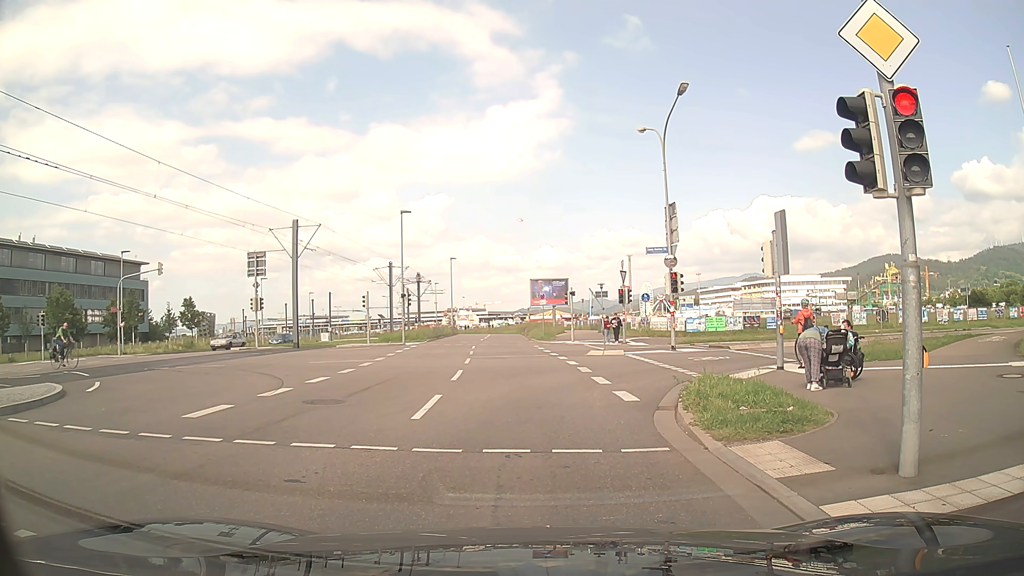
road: secondary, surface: asphalt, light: Day
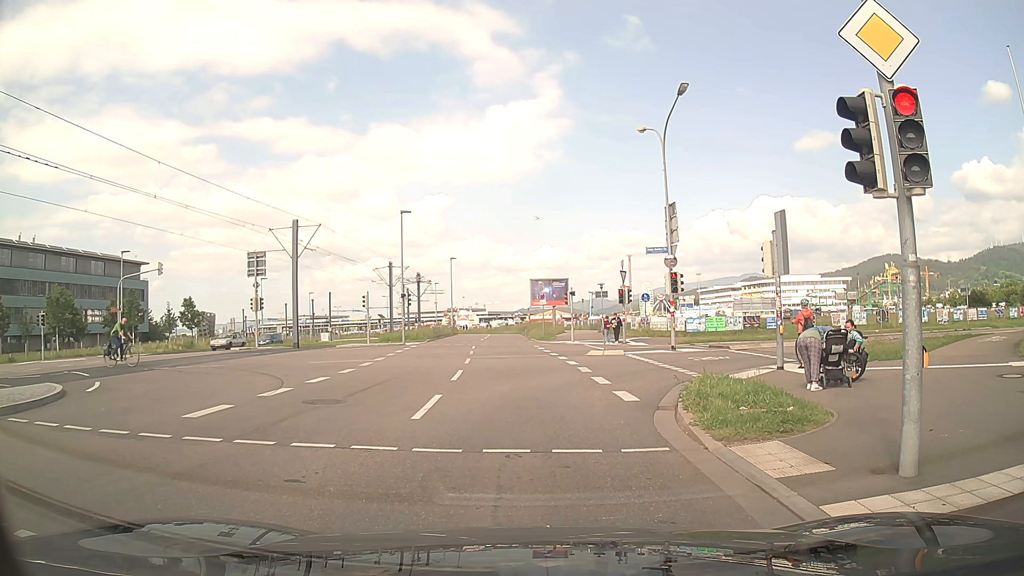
(0.0, 0.0) m; 0°
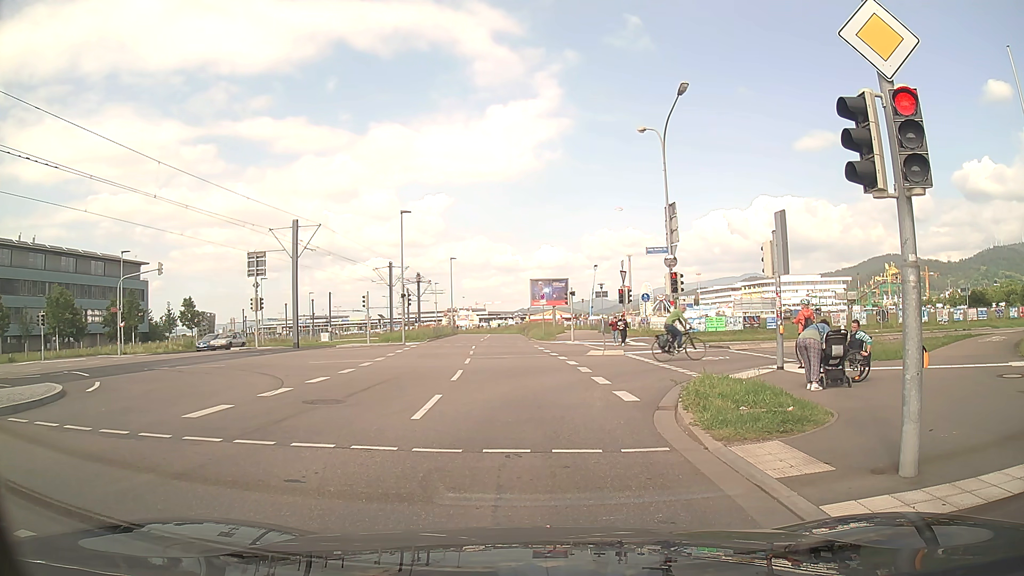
(0.0, 0.0) m; 0°
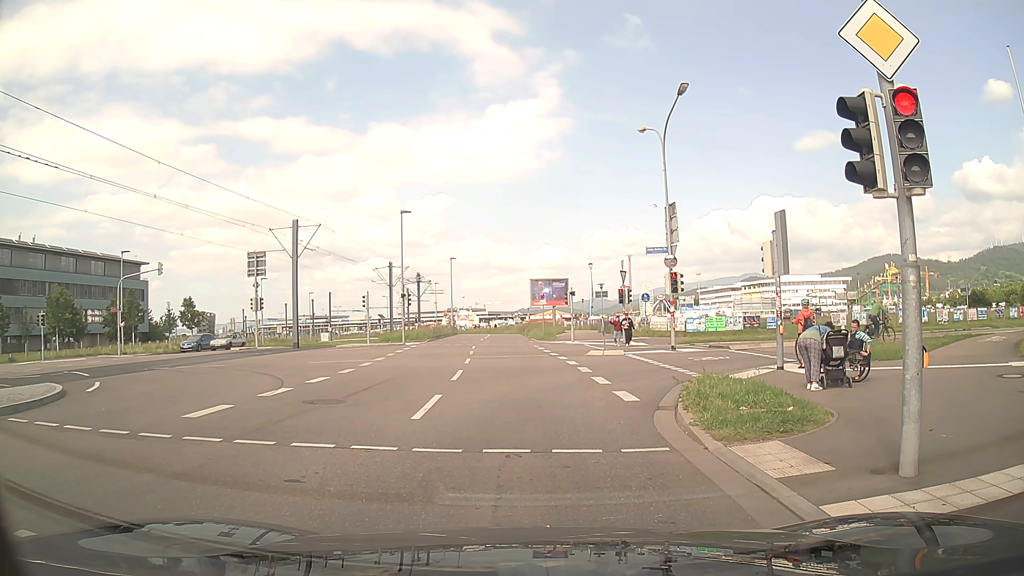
(0.0, 0.0) m; 0°
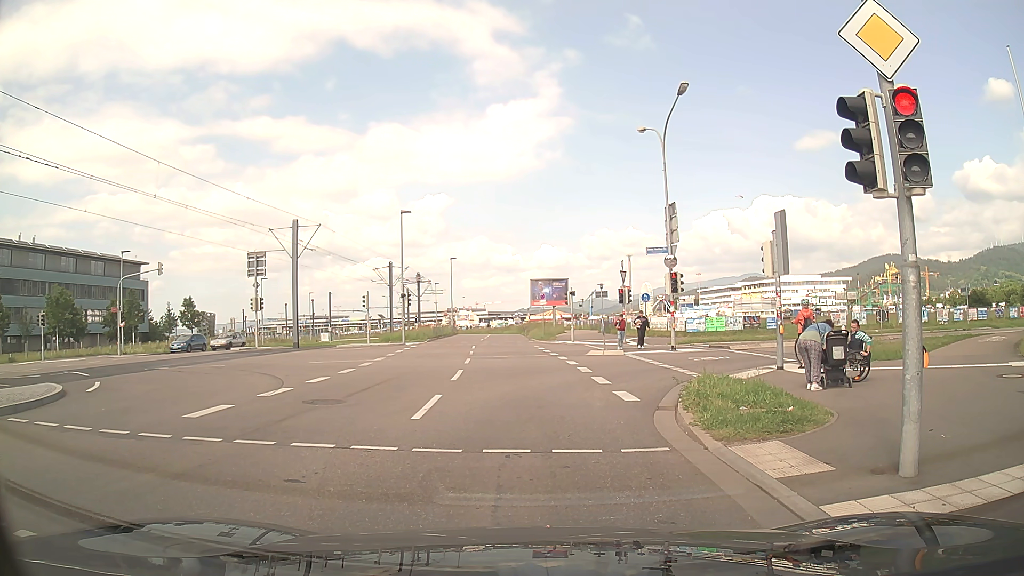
(0.0, 0.0) m; 0°
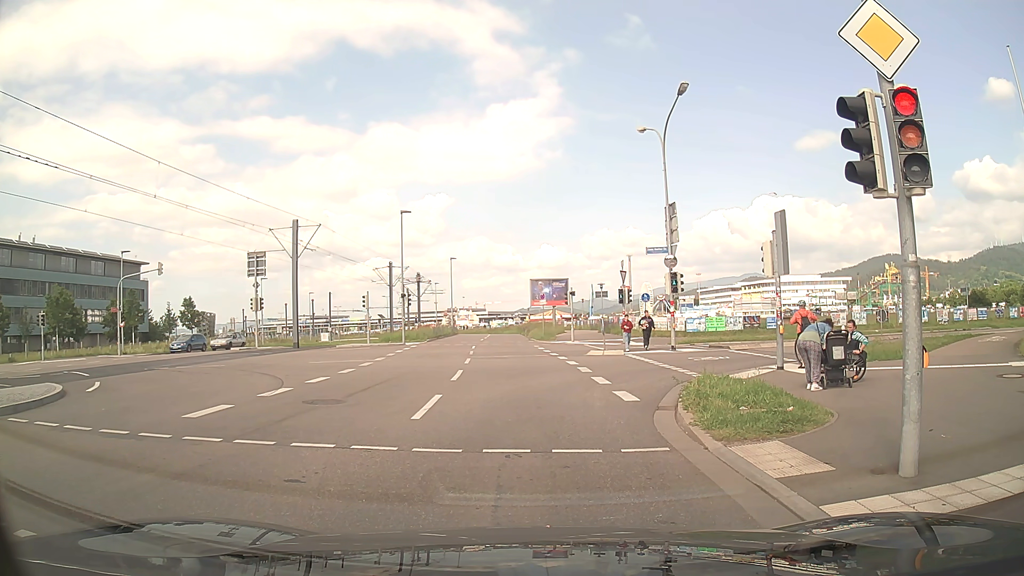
(0.0, 0.0) m; 0°
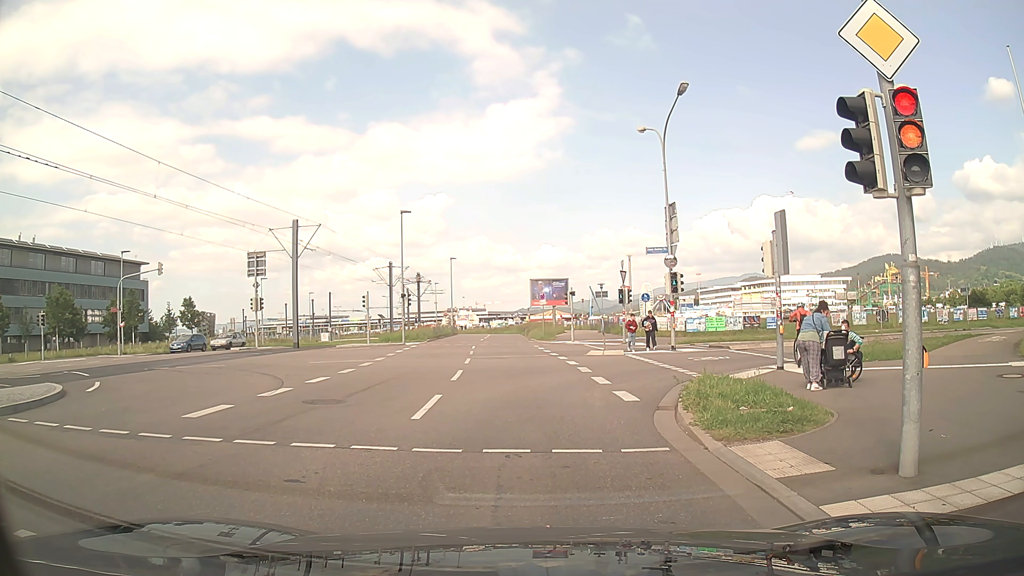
(0.0, 0.0) m; 0°
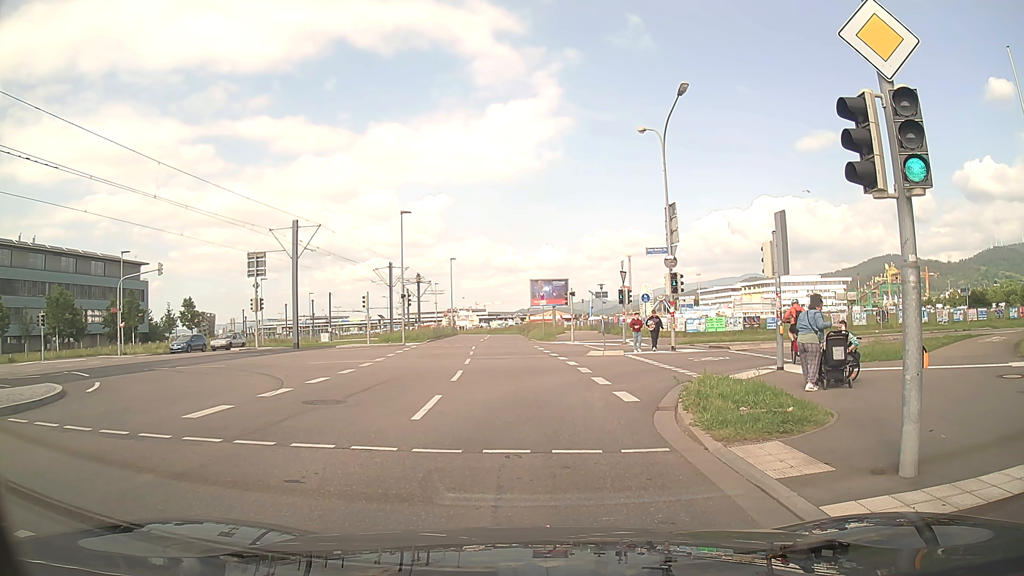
(0.0, 0.0) m; 0°
